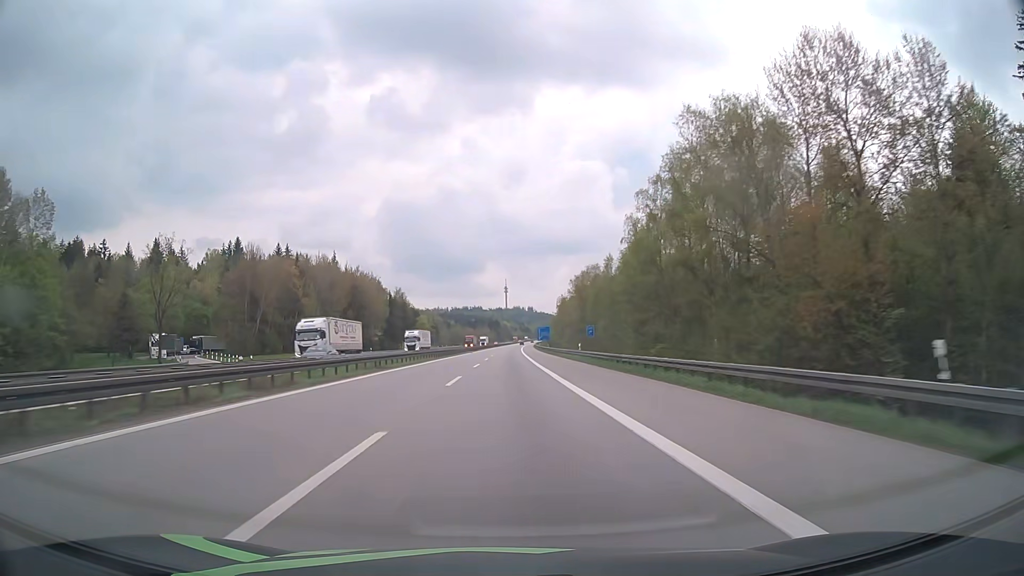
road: motorway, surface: asphalt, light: Day
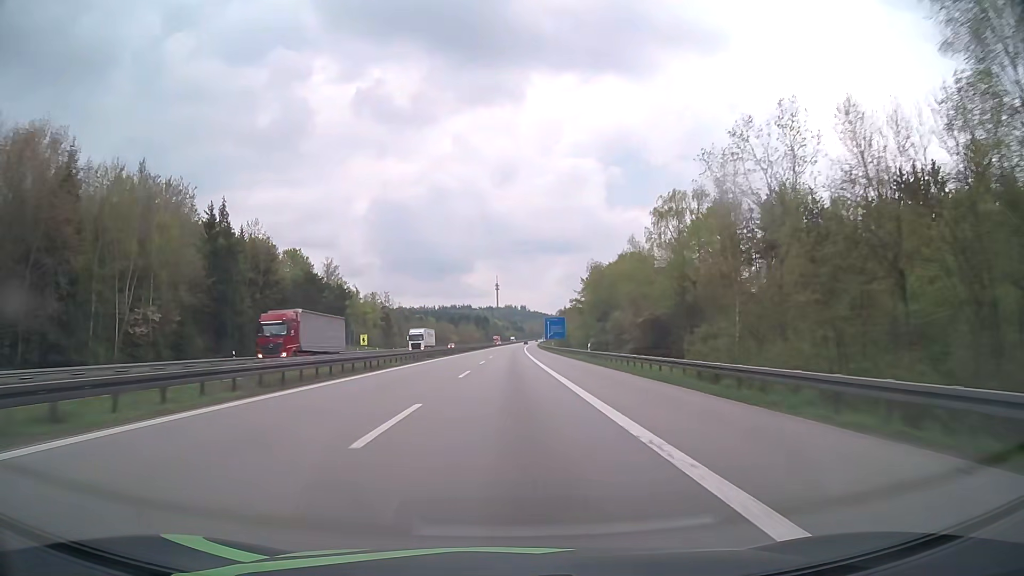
(+0.6, +103.3) m; +1°
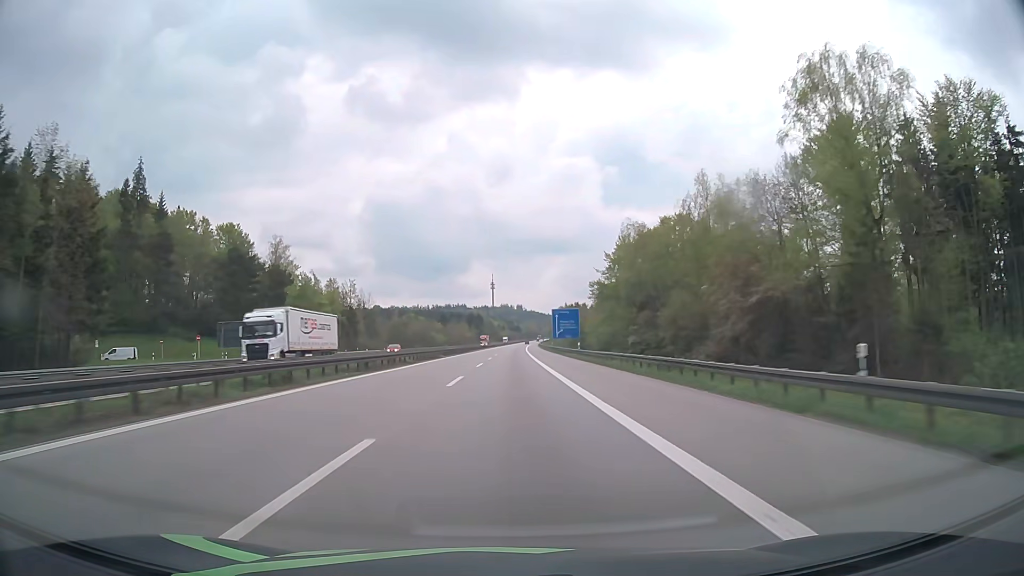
(+0.2, +41.3) m; 0°
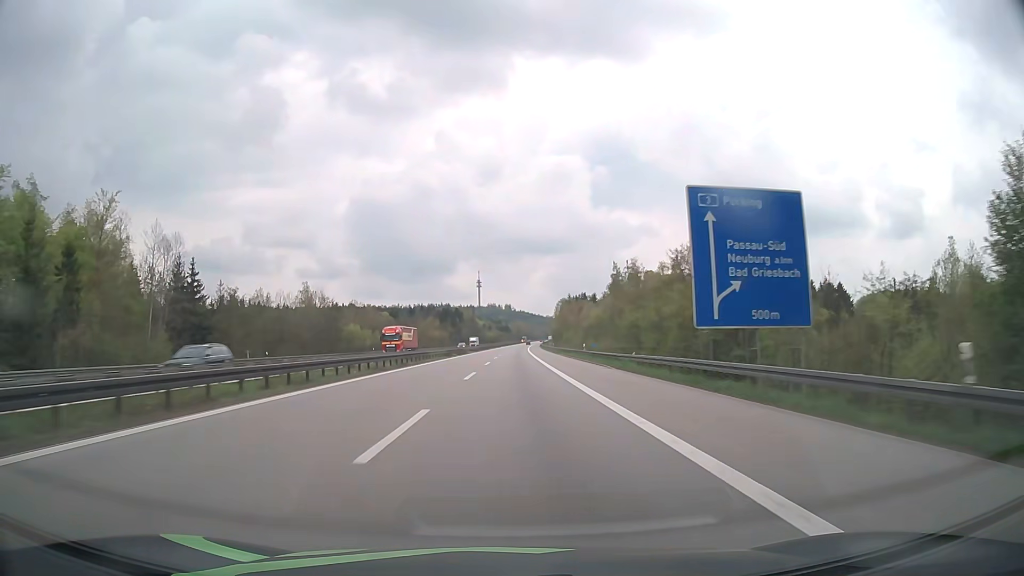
(+0.9, +103.3) m; +1°
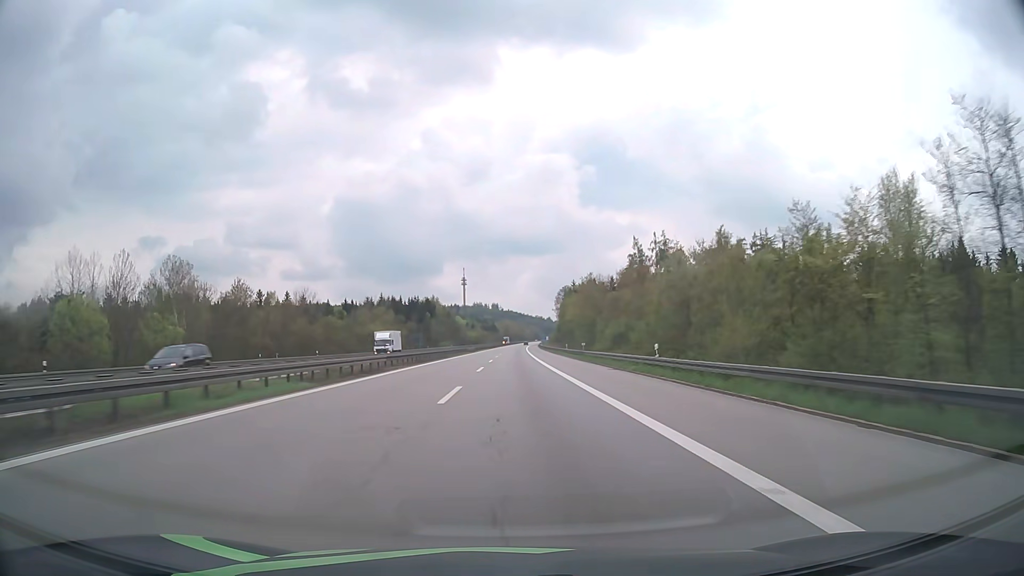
(+0.6, +82.5) m; +1°
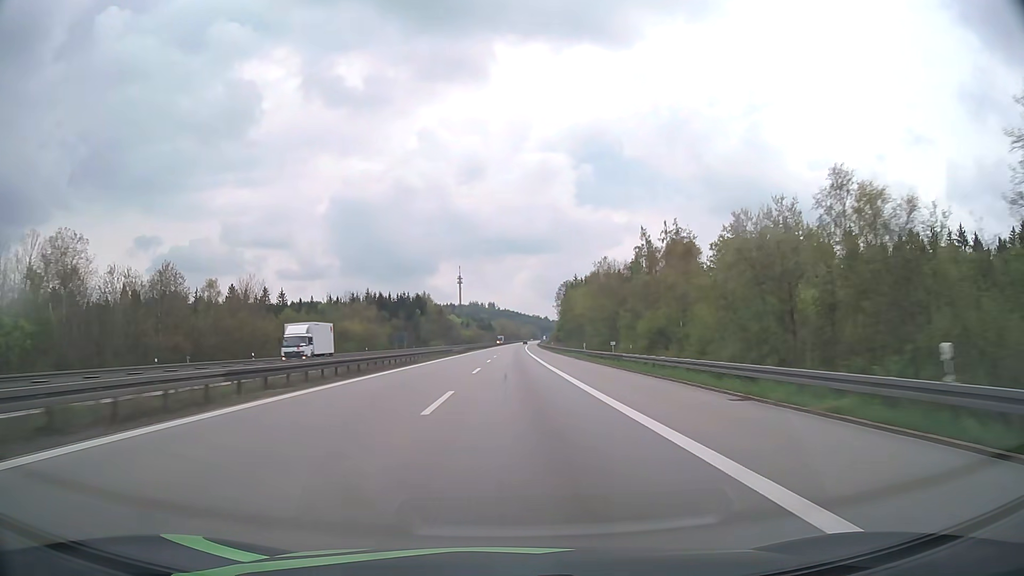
(0.0, +20.6) m; 0°
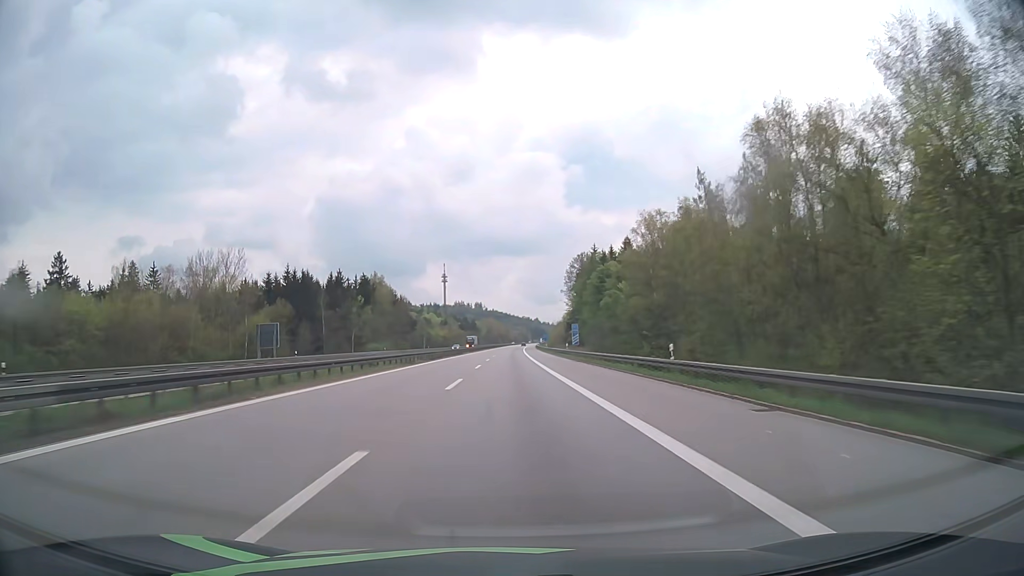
(+0.8, +82.4) m; +1°
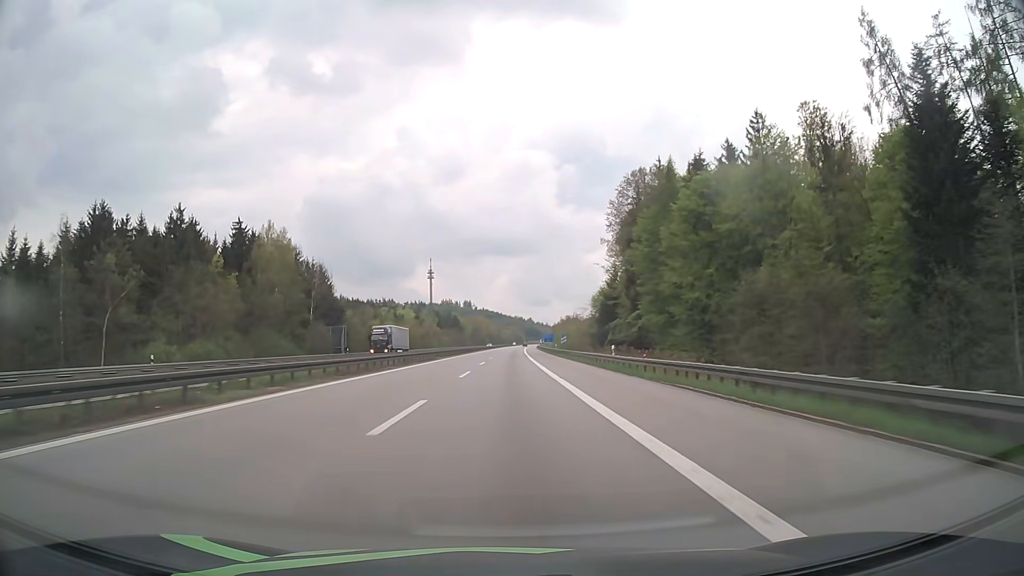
(+0.6, +82.4) m; +1°
(0, +10) (0, +20) (0, +30) (0, +40) (0, +50) (0, +60) (0, +70) (0, +80) (+1, +90) (+1, +100) m
